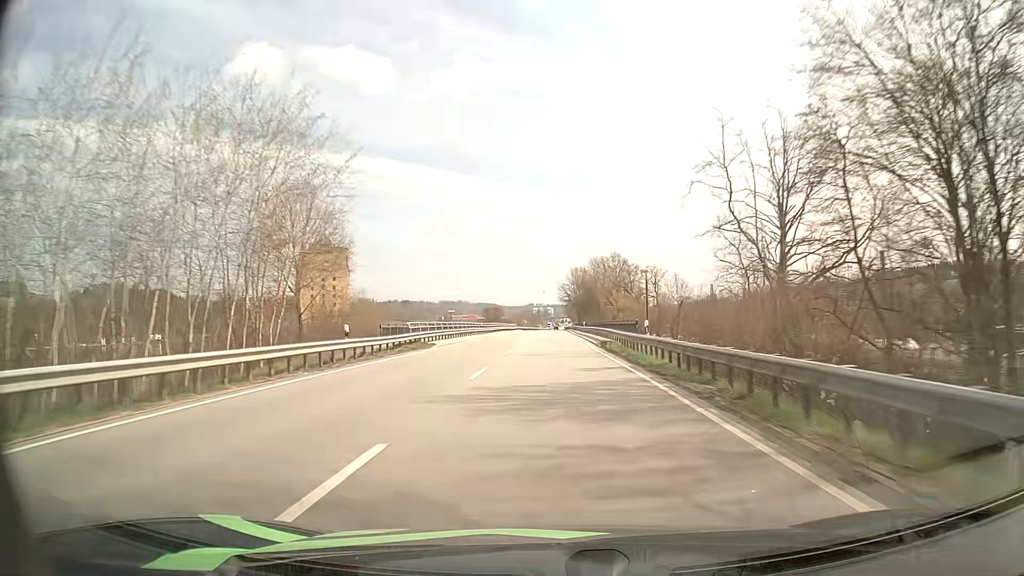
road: primary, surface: asphalt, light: Day
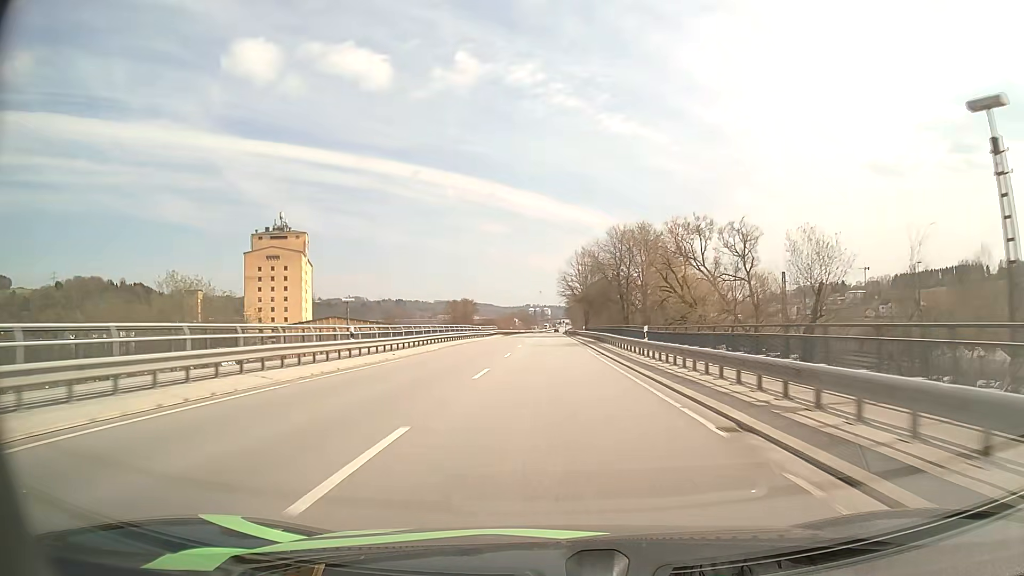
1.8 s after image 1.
(0.0, +46.7) m; 0°
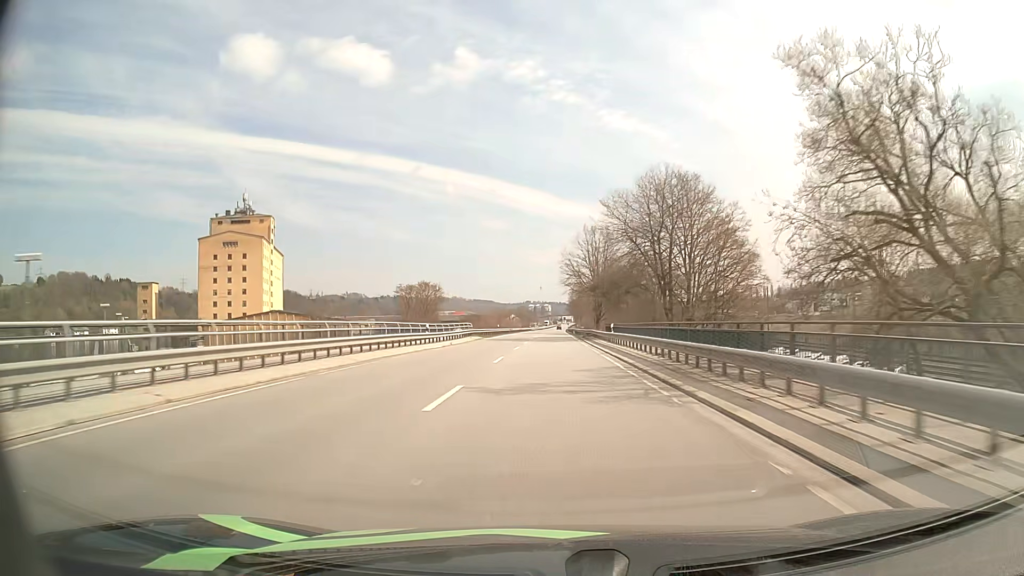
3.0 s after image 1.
(+0.1, +30.9) m; 0°
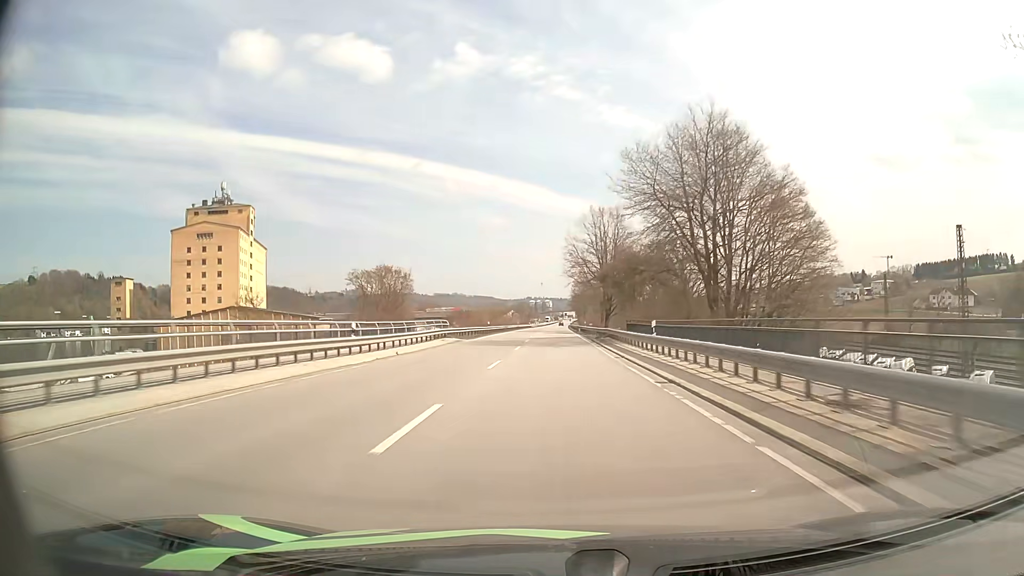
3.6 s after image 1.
(0.0, +15.3) m; 0°
(0, +10) (0, +20) (0, +30) (0, +40) (0, +50) (0, +60) (0, +70) (0, +80) (+1, +90) (+1, +100) m
